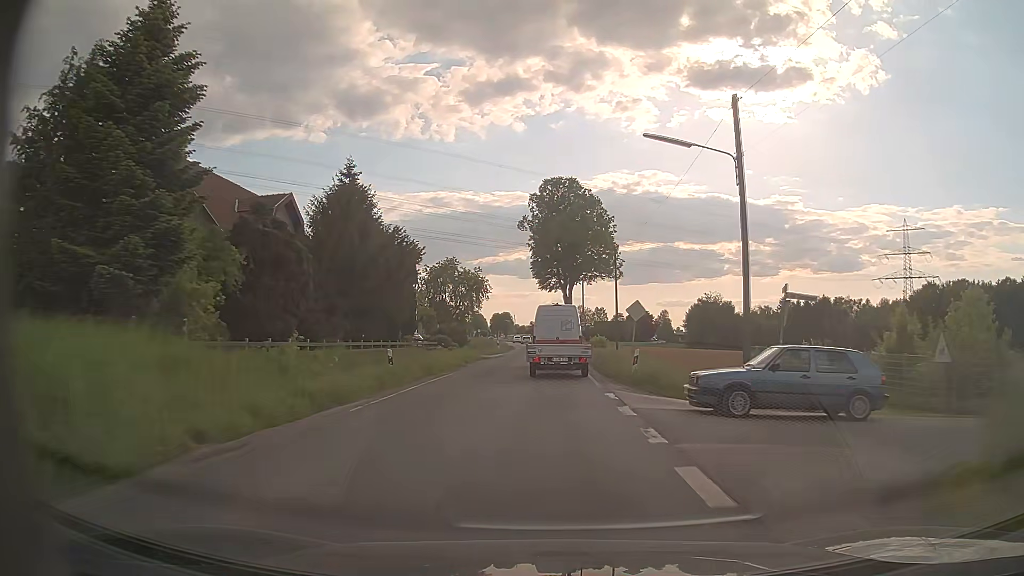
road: secondary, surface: asphalt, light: Day
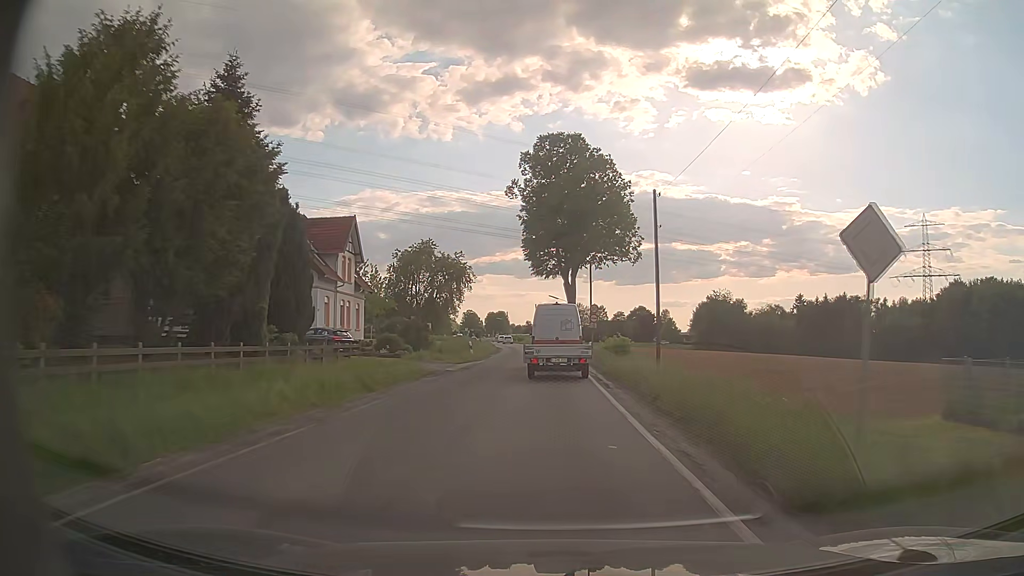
(0.0, +19.0) m; 0°
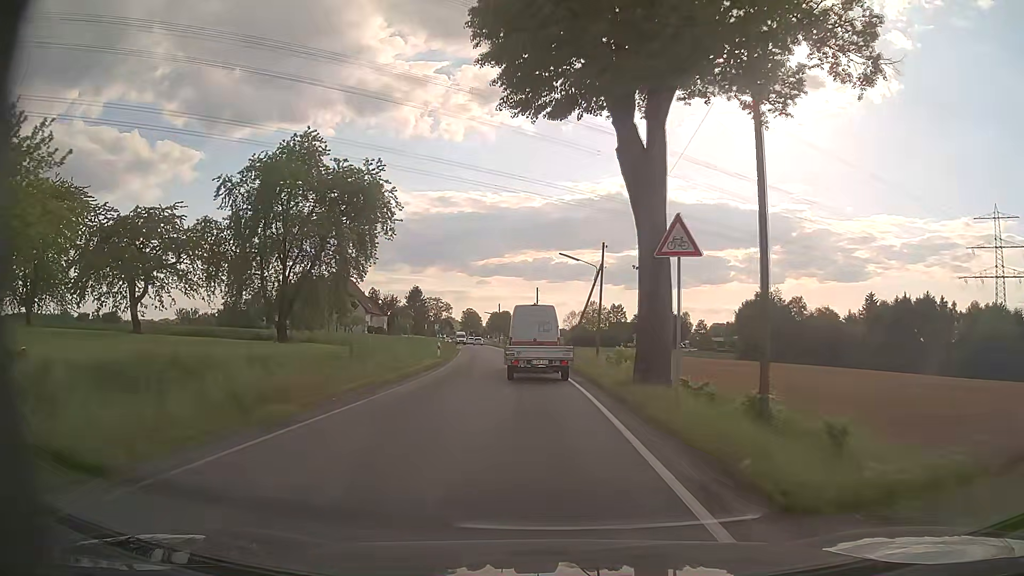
(+0.1, +46.5) m; -1°
(0, +10) (0, +20) (-1, +30) (-2, +40) (-2, +50) (-4, +60) (-5, +70) (-6, +80) (-7, +90) (-9, +100) m
